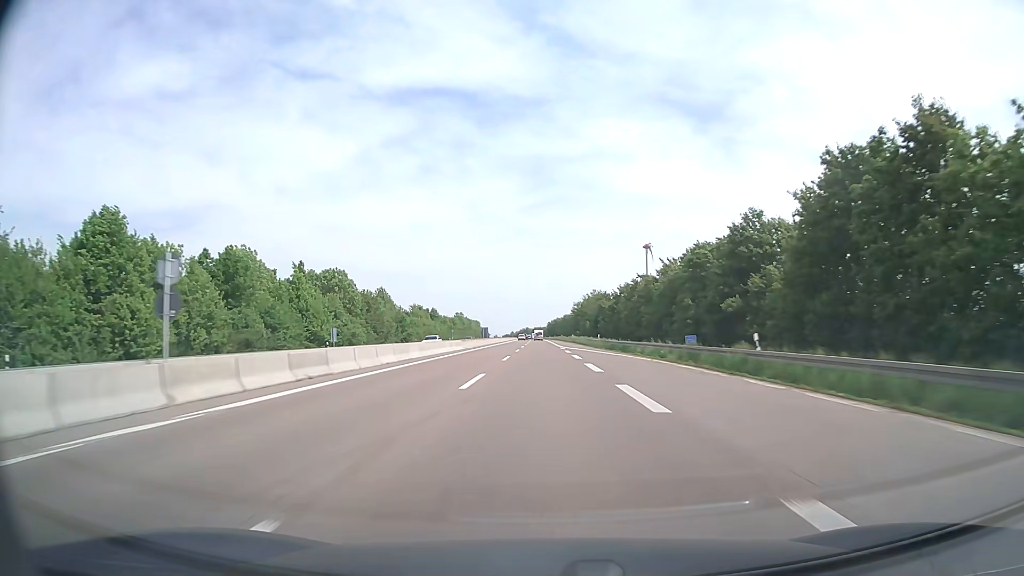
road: motorway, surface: asphalt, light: Day
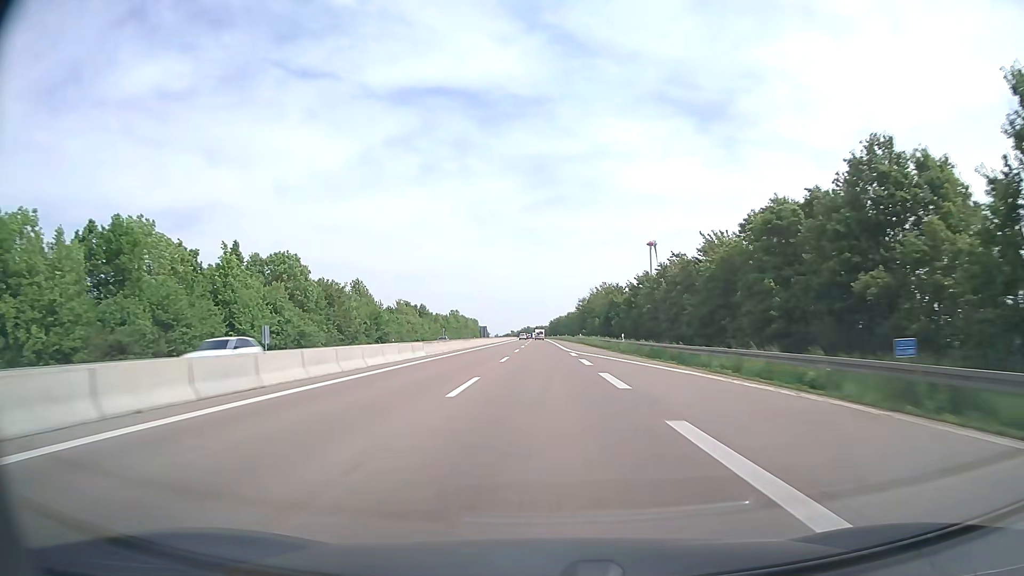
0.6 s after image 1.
(-0.1, +19.9) m; 0°
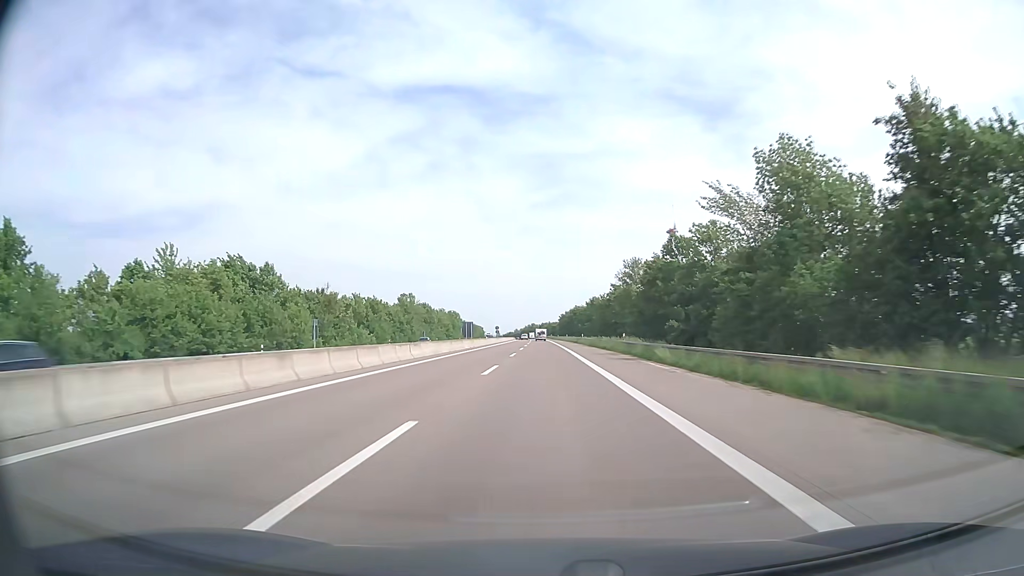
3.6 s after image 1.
(-0.4, +99.3) m; -1°
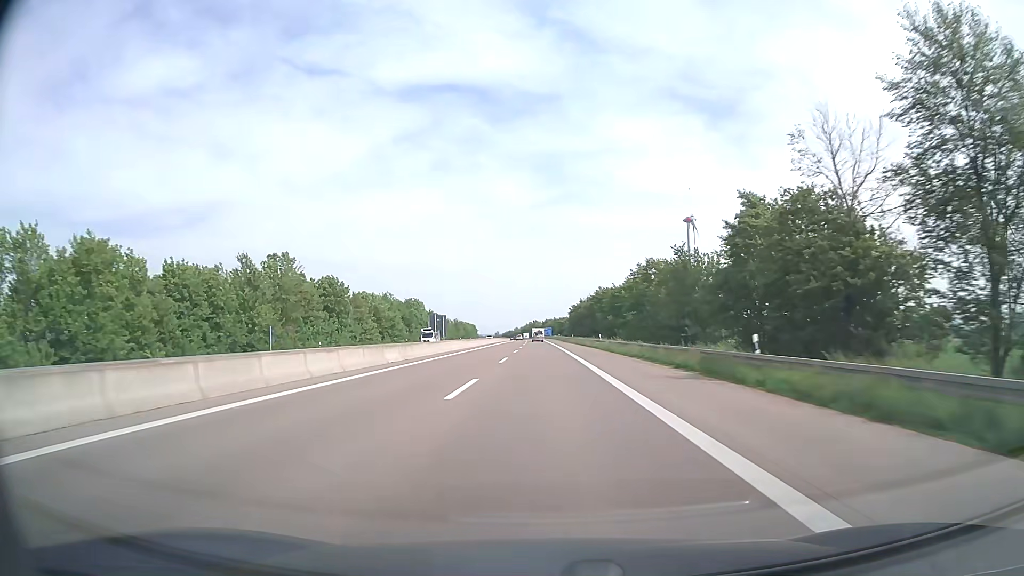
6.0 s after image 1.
(-0.2, +79.4) m; 0°
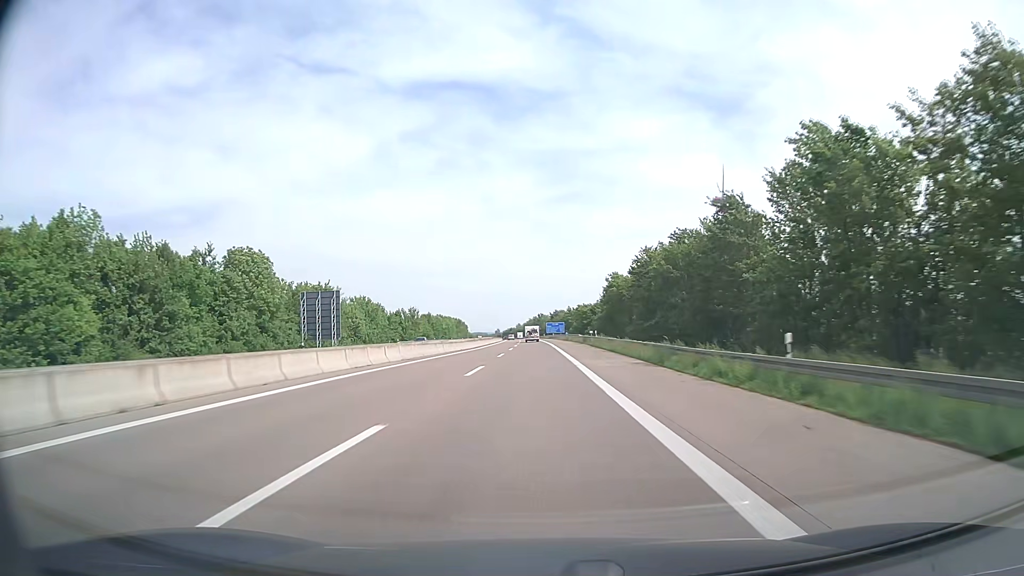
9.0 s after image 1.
(-0.5, +99.4) m; -1°
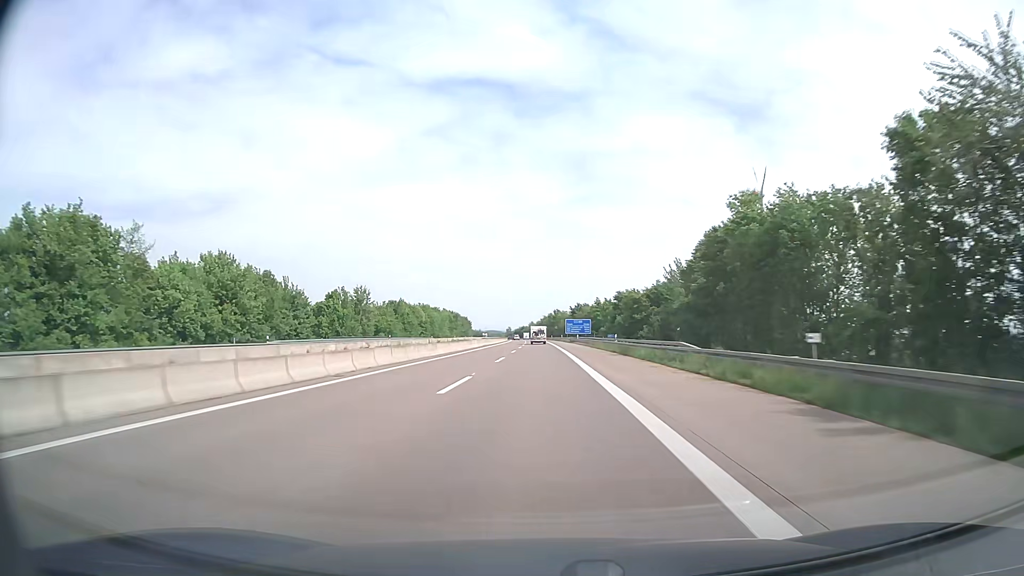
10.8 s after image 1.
(-0.6, +59.6) m; -1°
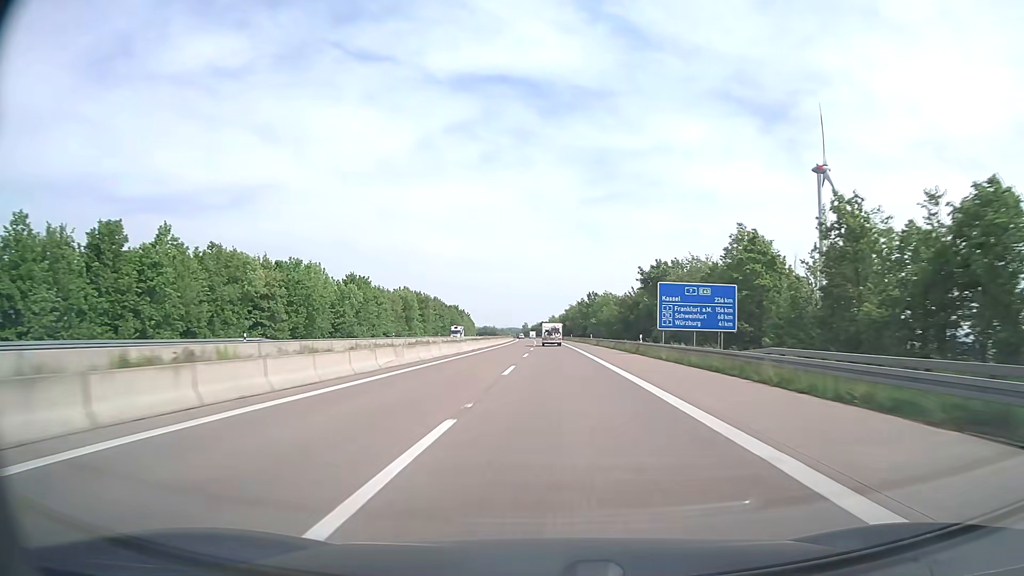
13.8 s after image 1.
(-1.3, +100.2) m; -2°
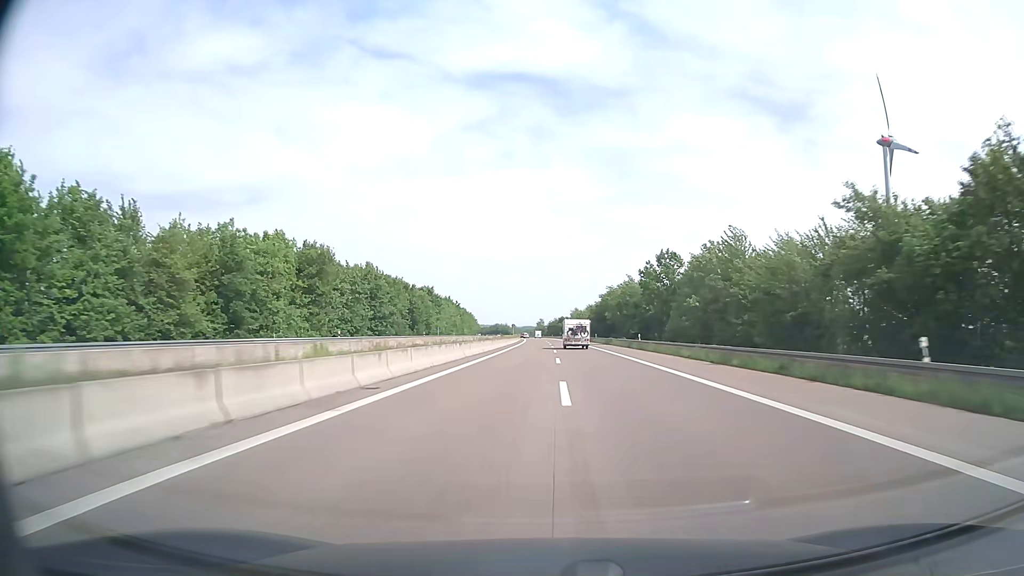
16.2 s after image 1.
(-1.4, +81.0) m; -2°
(0, +10) (0, +20) (0, +30) (0, +40) (0, +50) (0, +60) (-1, +70) (-1, +80) (-1, +90) (-1, +100) m
